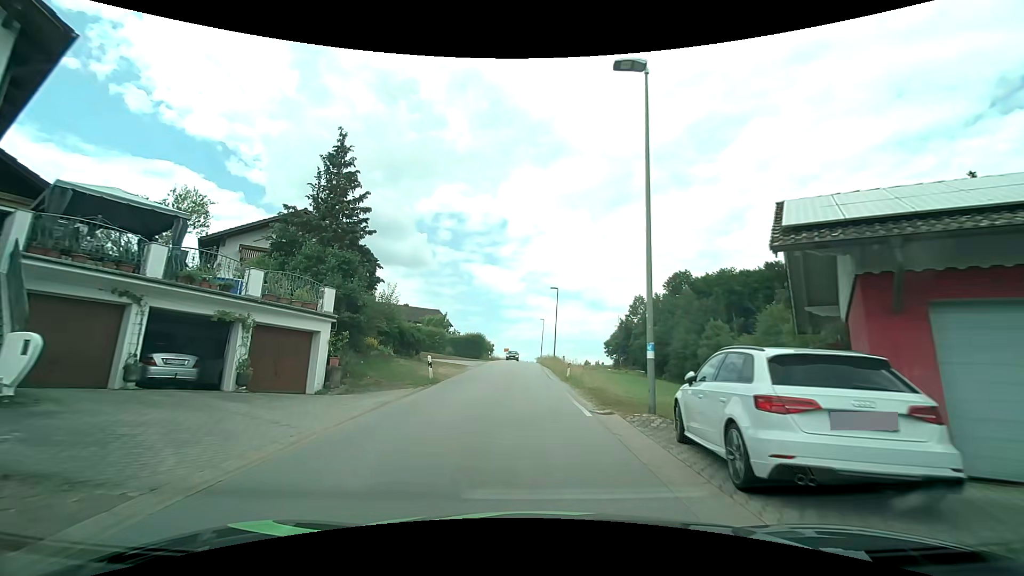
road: tertiary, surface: asphalt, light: Day
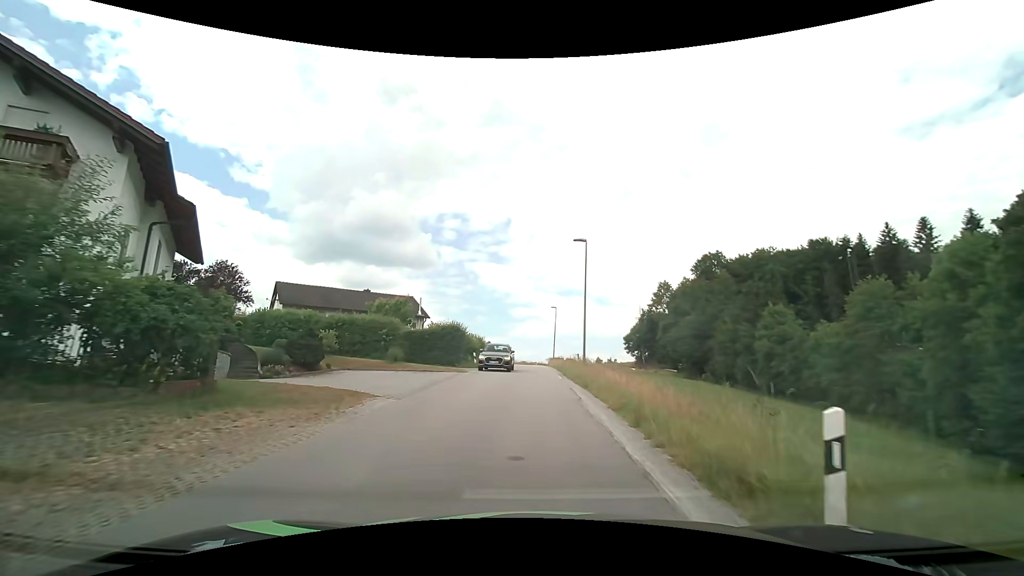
(-0.2, +22.1) m; -1°
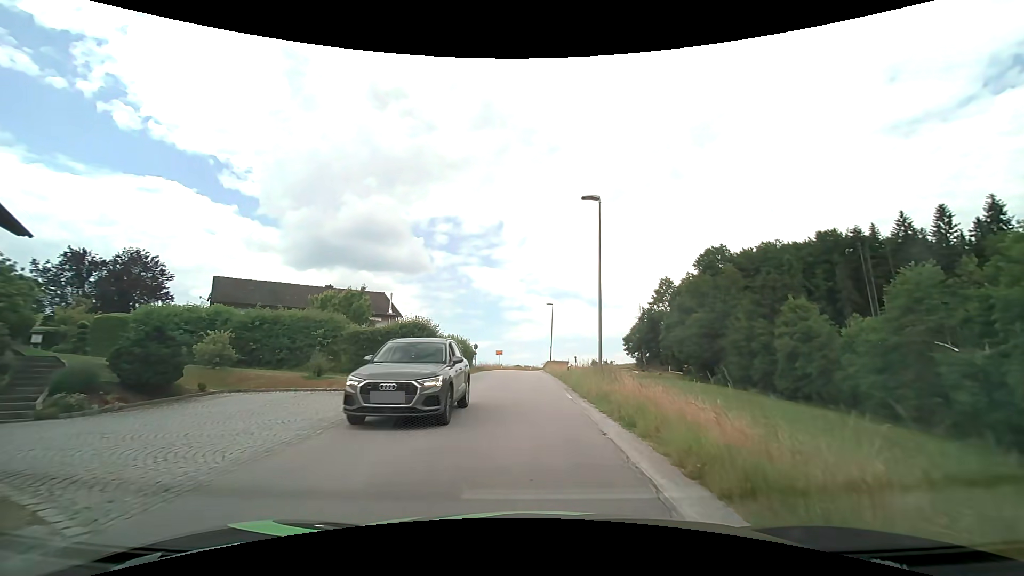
(0.0, +8.9) m; +1°
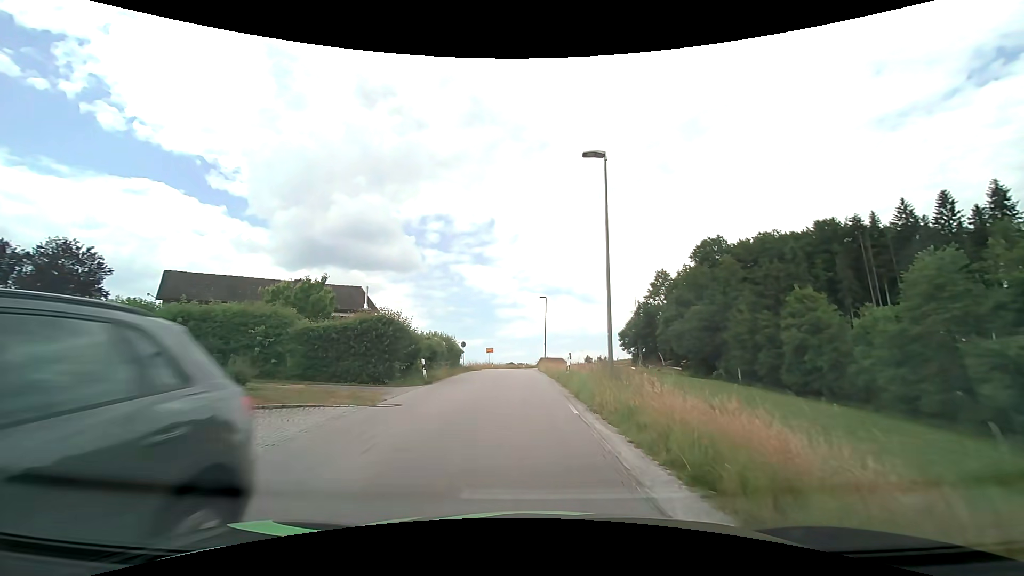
(+0.1, +4.4) m; +1°
(0, +10) (0, +20) (-1, +30) (-1, +40) (-1, +50) (-1, +60) (-1, +70) (0, +80) (+2, +90) (+5, +99) m
